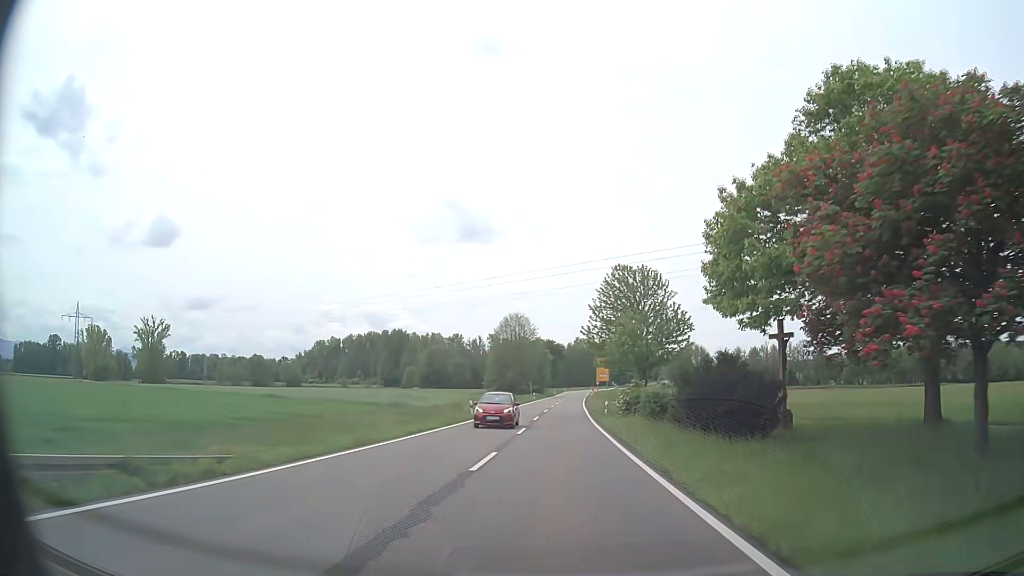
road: secondary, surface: asphalt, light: Day
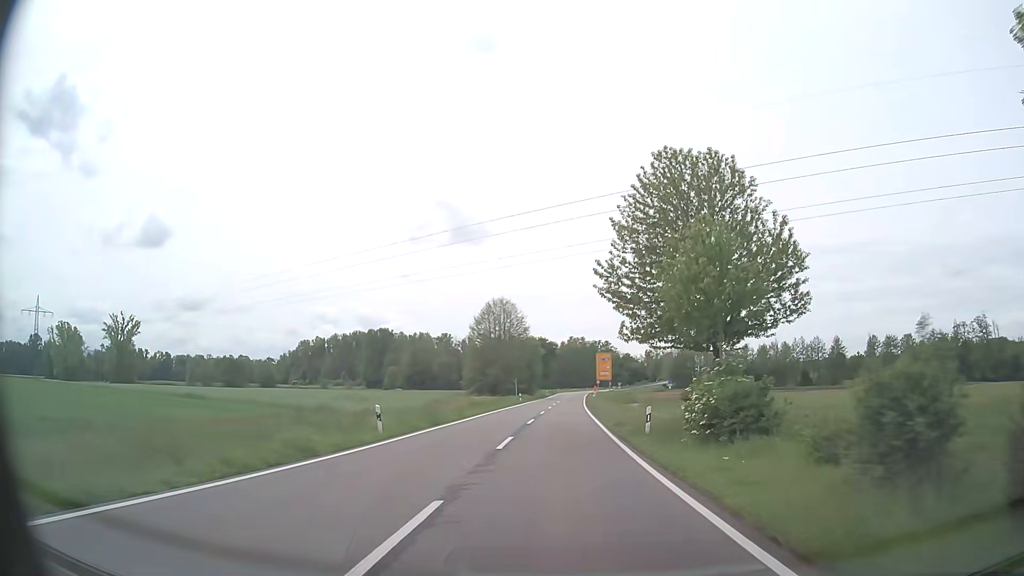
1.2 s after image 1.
(+0.2, +20.0) m; +1°
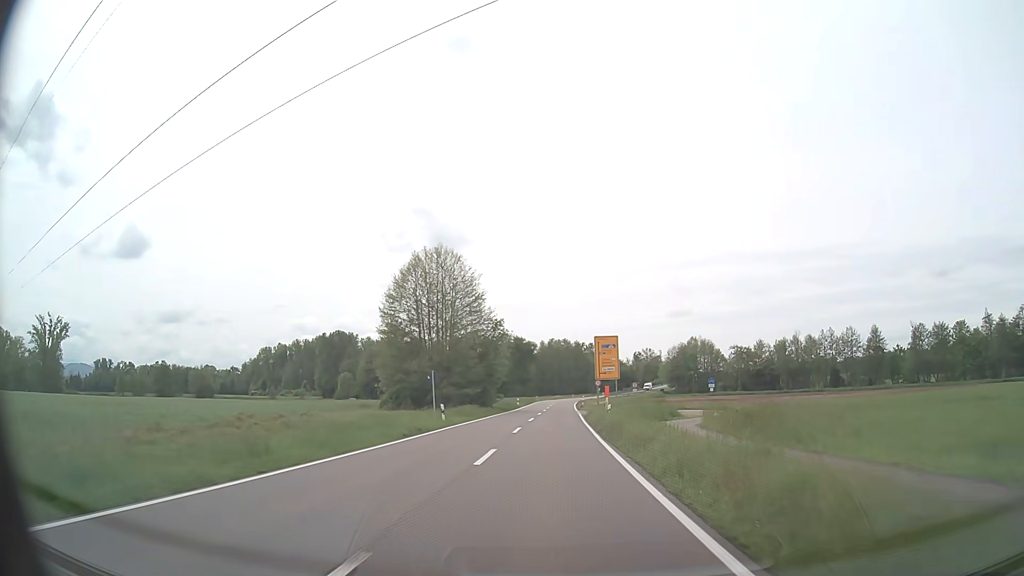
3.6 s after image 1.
(+0.8, +39.5) m; +2°
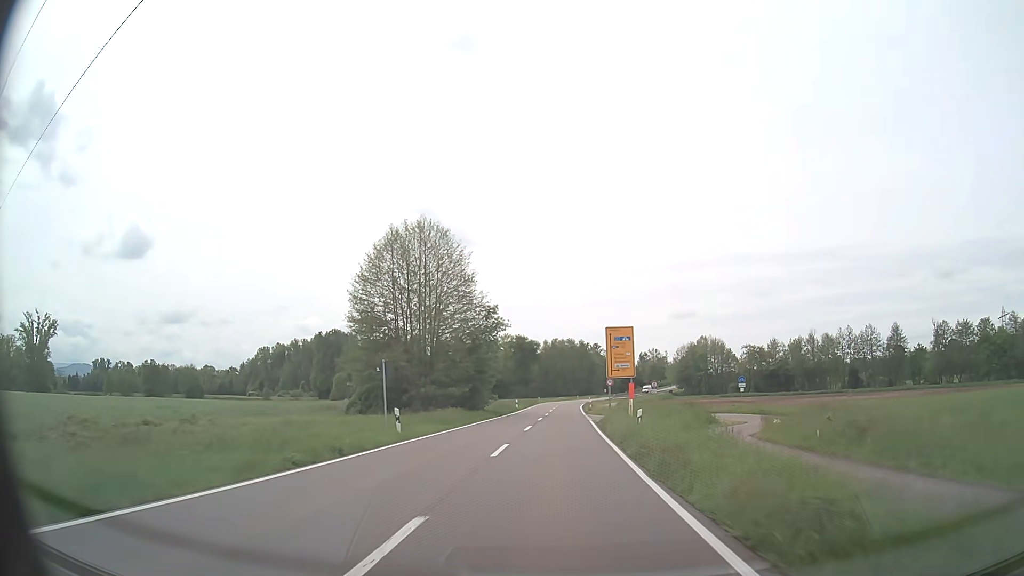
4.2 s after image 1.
(0.0, +9.8) m; 0°
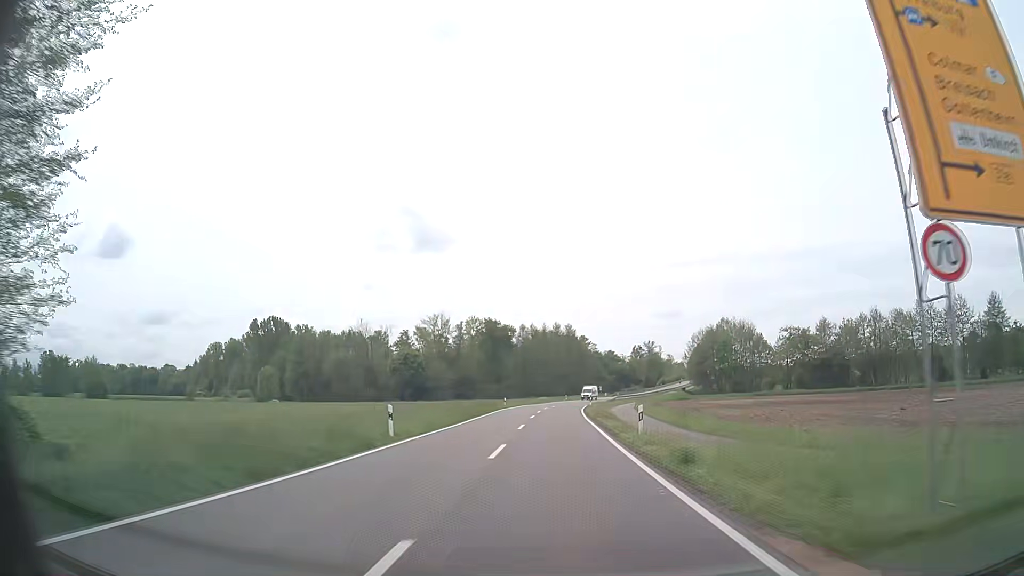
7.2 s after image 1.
(+0.6, +49.3) m; +1°
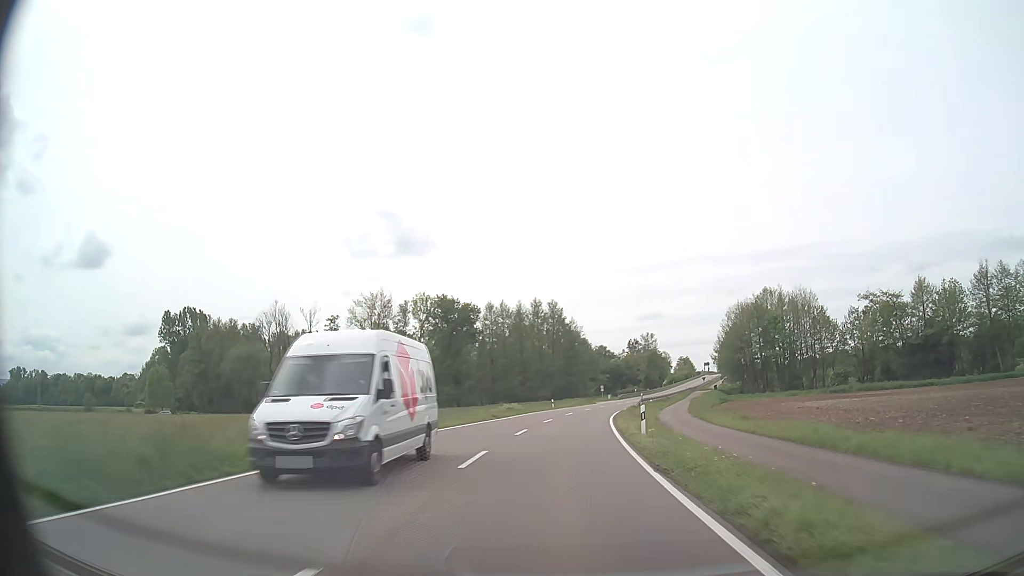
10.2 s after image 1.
(+0.7, +49.4) m; +2°
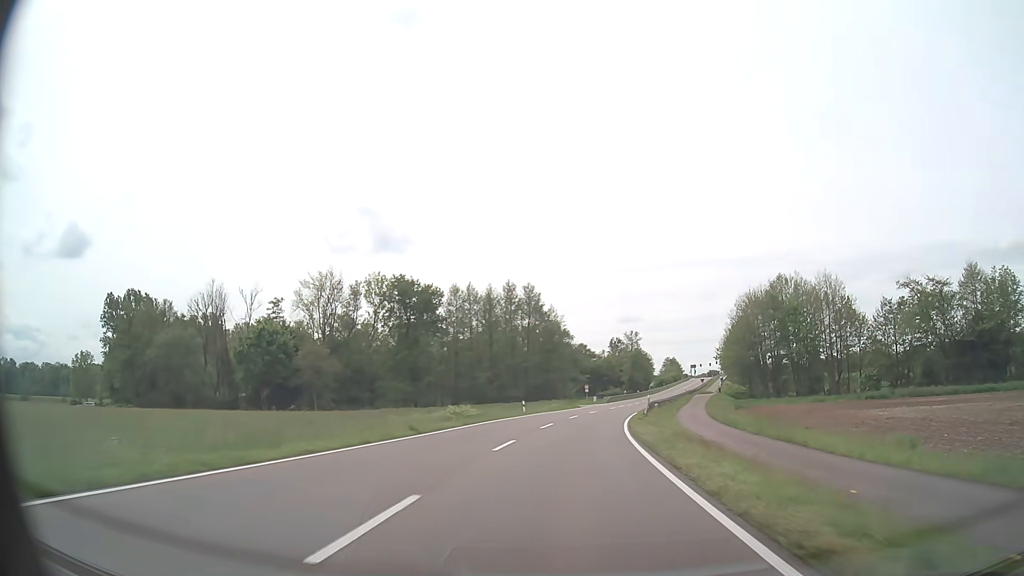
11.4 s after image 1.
(+0.2, +19.8) m; +2°
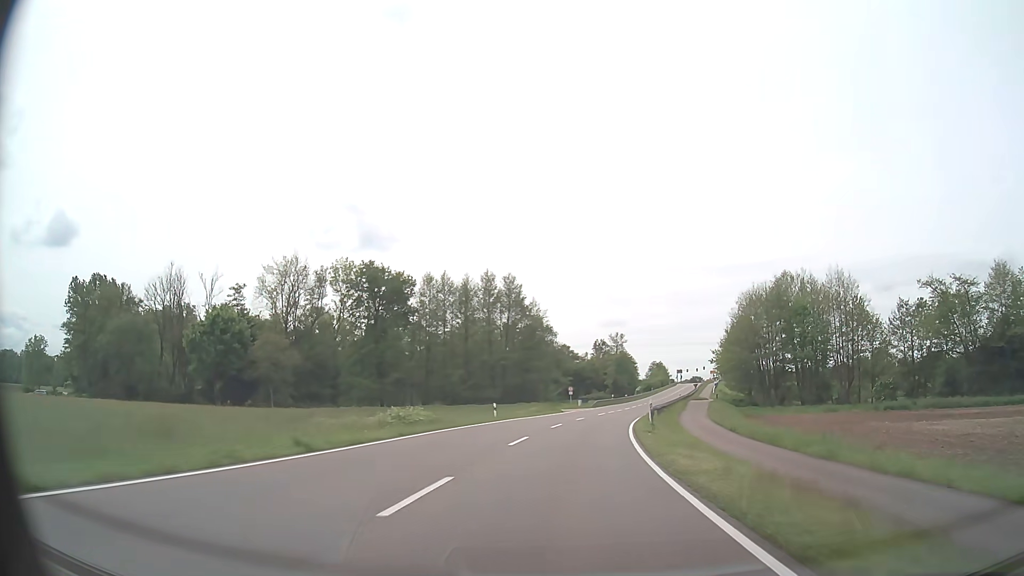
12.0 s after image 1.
(+0.1, +9.9) m; +2°
(0, +10) (+1, +20) (+1, +30) (+3, +40) (+4, +50) (+6, +60) (+9, +69) (+11, +79) (+13, +89) (+16, +98) m
